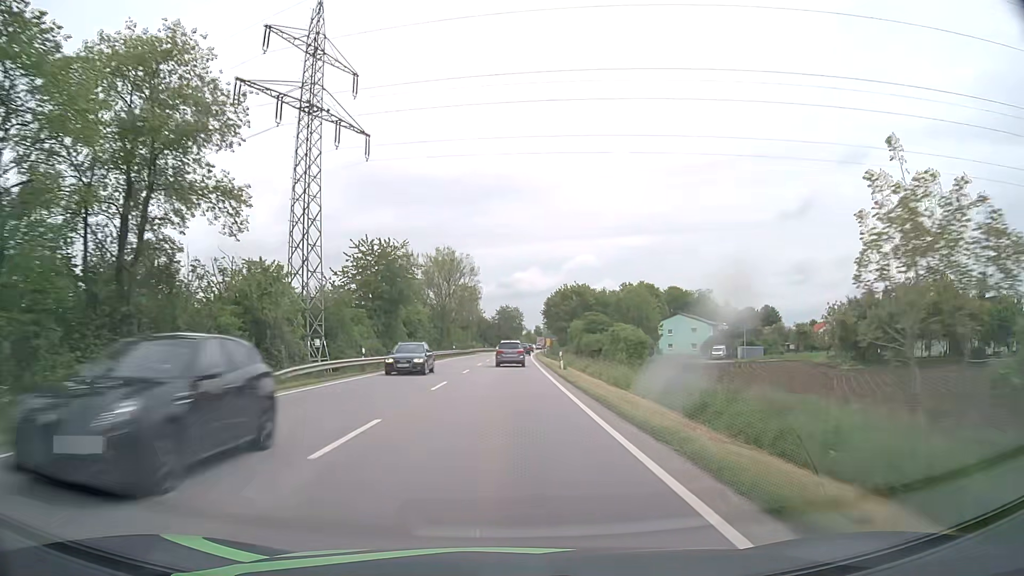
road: primary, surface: asphalt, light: Day
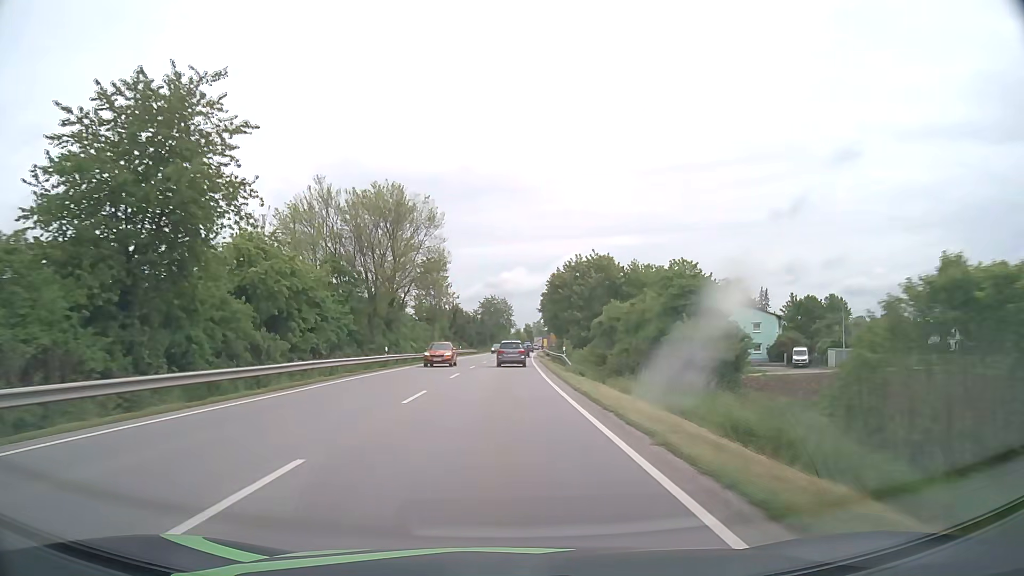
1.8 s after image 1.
(+0.3, +40.1) m; +1°
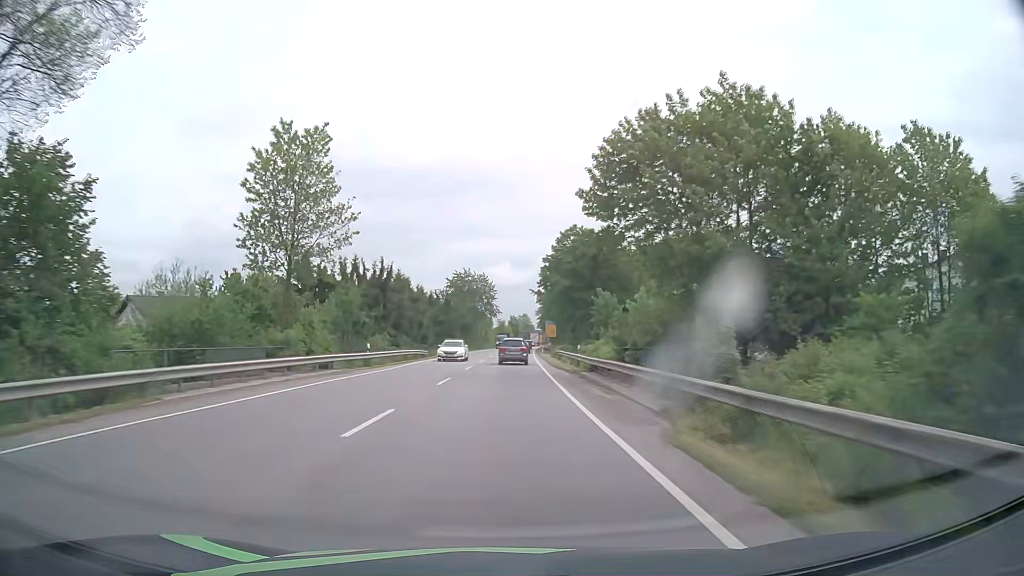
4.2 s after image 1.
(+0.5, +53.4) m; +1°
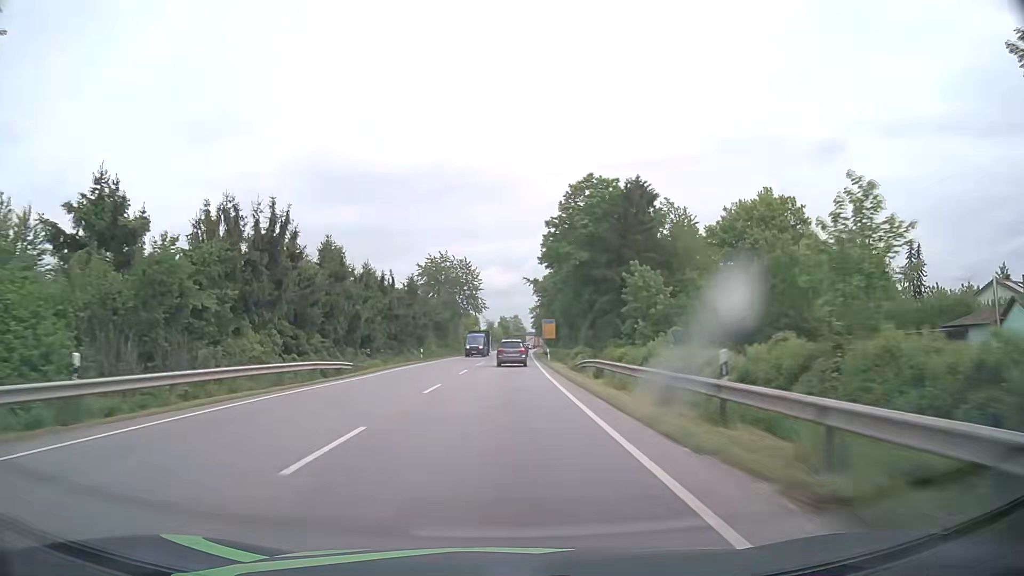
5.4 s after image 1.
(+0.2, +26.5) m; +1°
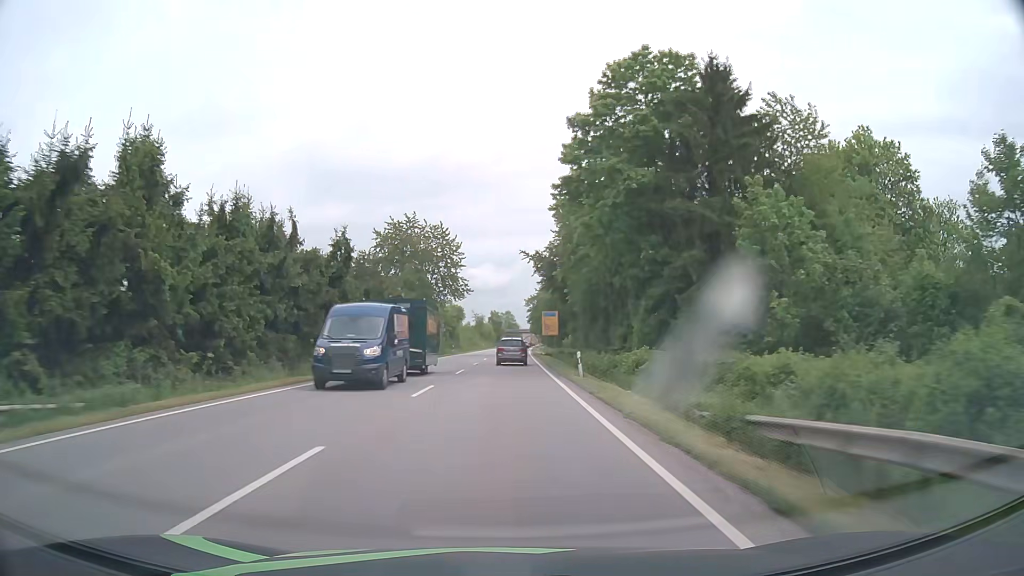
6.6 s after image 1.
(+0.1, +26.3) m; +1°
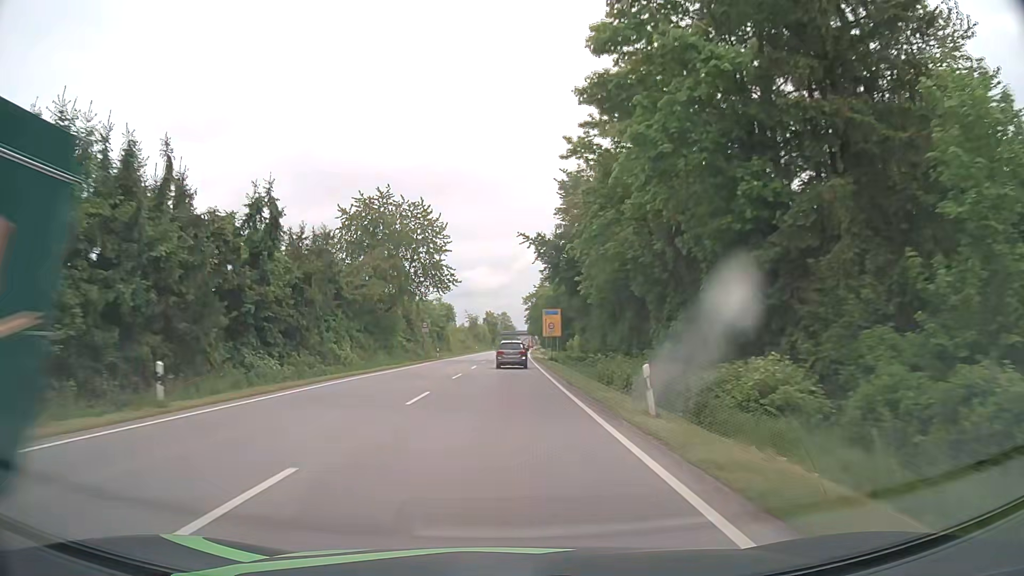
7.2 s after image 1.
(0.0, +13.0) m; 0°
(0, +10) (0, +20) (0, +30) (0, +40) (0, +50) (+1, +60) (+1, +70) (+1, +80) (+1, +90) (+1, +100) m
